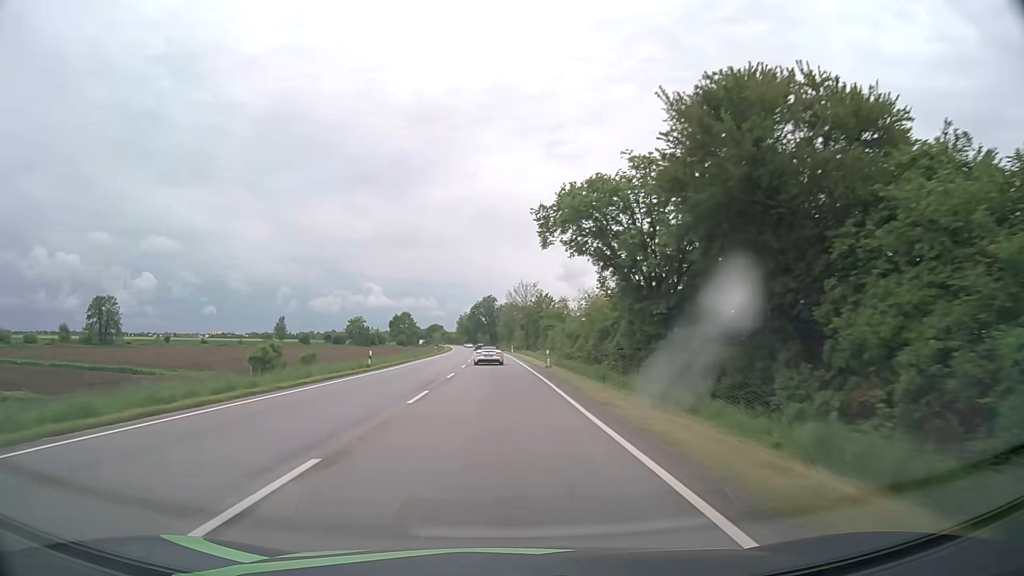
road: primary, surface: asphalt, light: Day
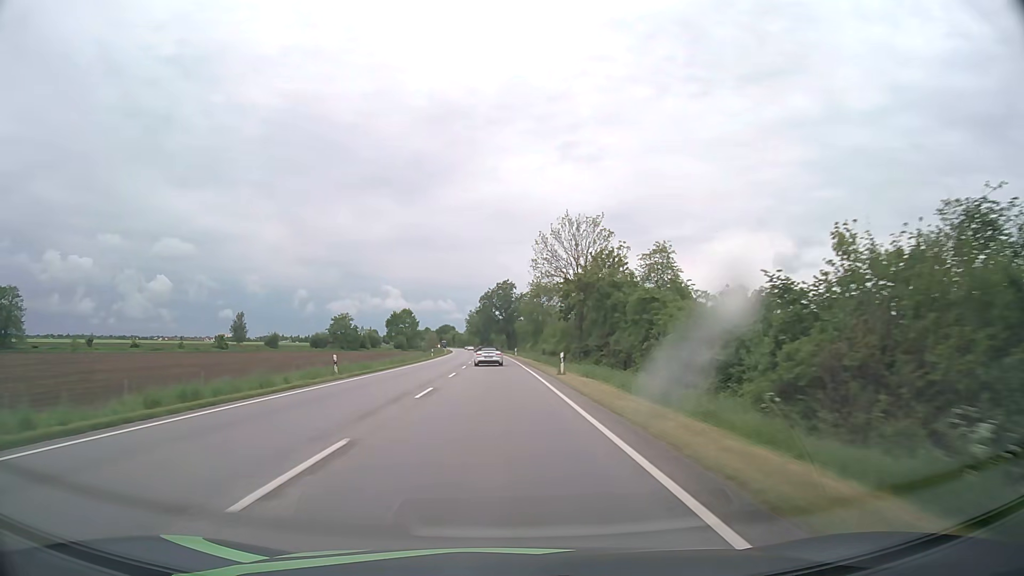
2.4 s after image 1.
(-0.9, +57.5) m; -2°
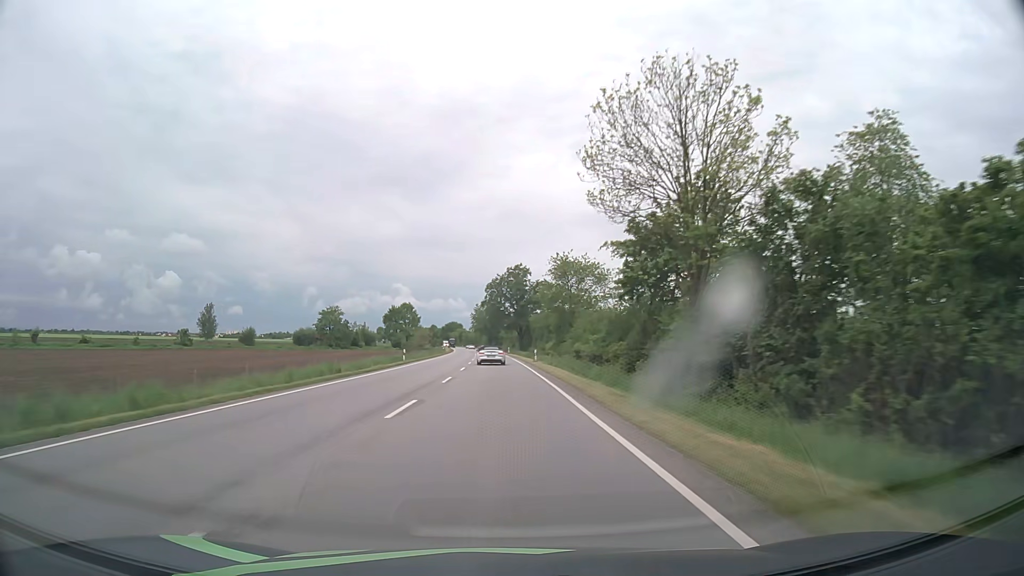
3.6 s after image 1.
(-0.2, +29.0) m; -1°
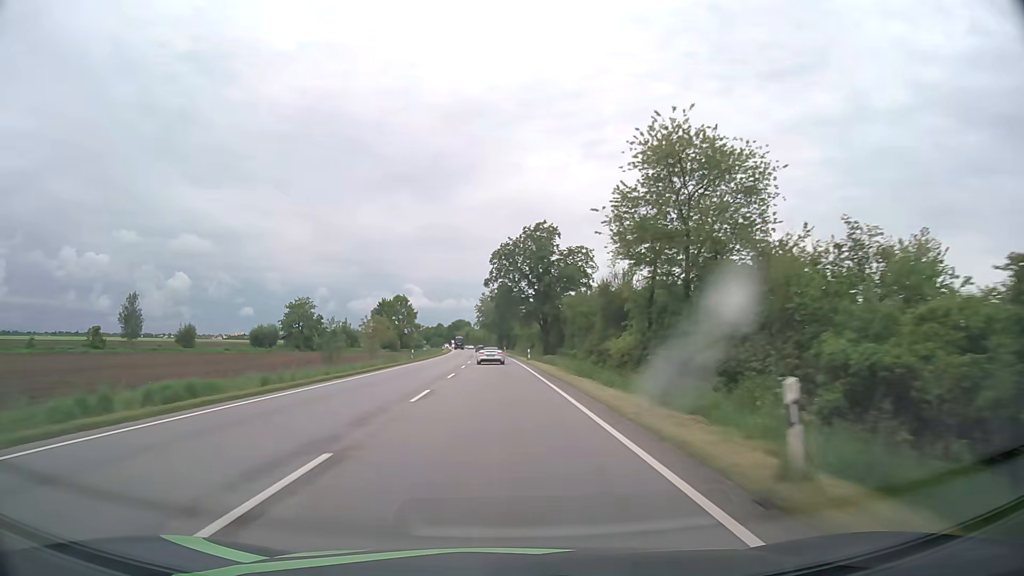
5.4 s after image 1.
(-0.3, +44.0) m; -1°
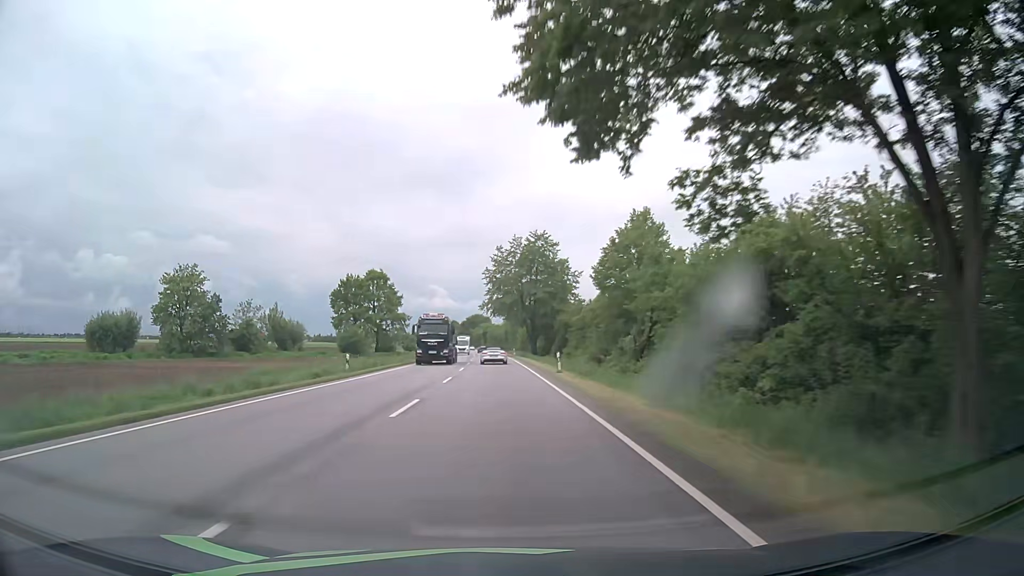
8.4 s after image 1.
(-1.5, +74.7) m; -2°
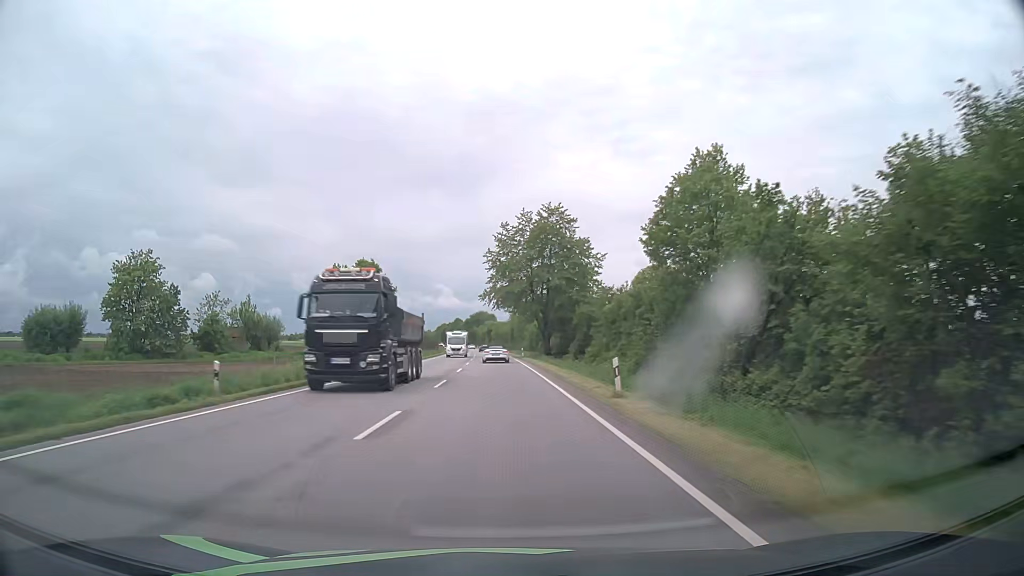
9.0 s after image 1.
(0.0, +15.2) m; 0°
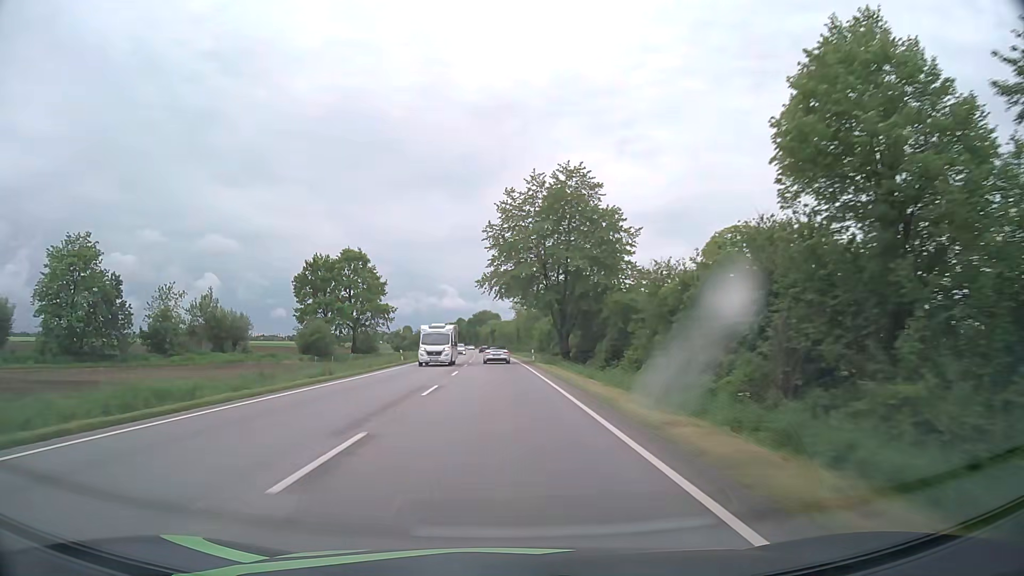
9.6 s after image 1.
(-0.1, +15.2) m; 0°
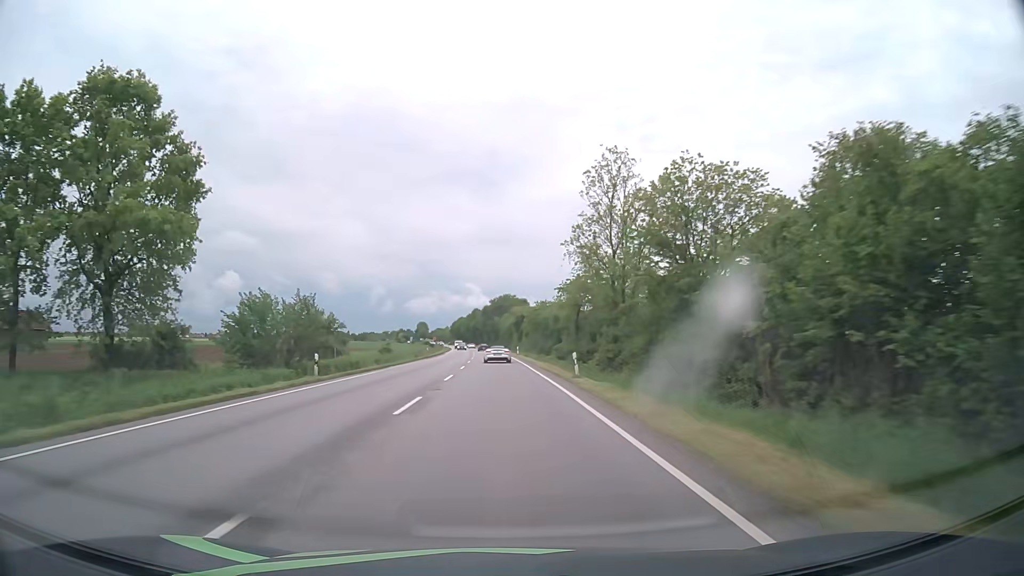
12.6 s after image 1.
(-1.4, +76.6) m; -2°
(0, +10) (0, +20) (0, +30) (-1, +40) (-1, +50) (-1, +60) (-1, +70) (-2, +80) (-2, +90) (-3, +100) m
